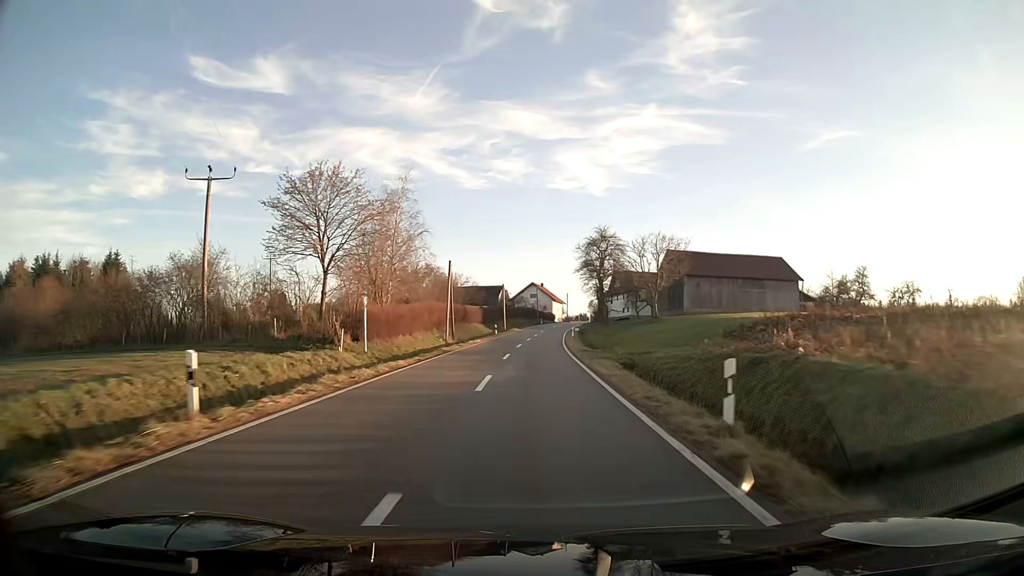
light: Day
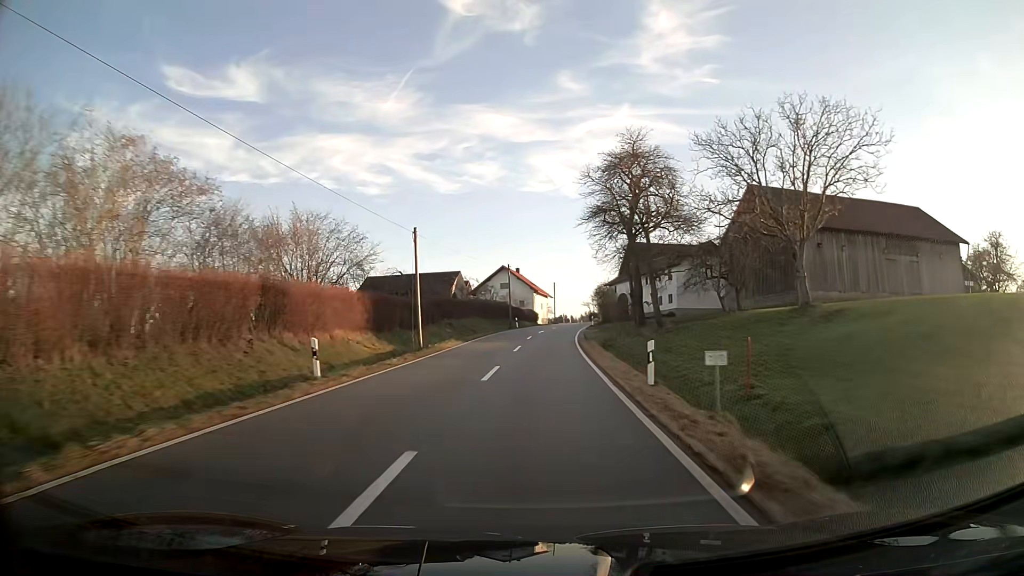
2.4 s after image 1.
(+0.8, +47.5) m; +2°
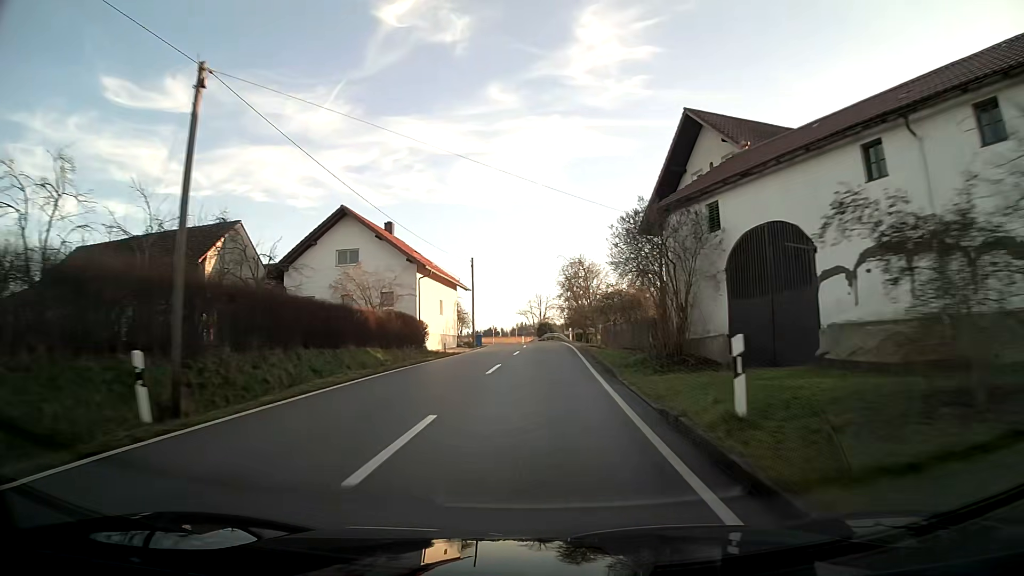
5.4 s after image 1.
(+2.7, +57.7) m; +6°
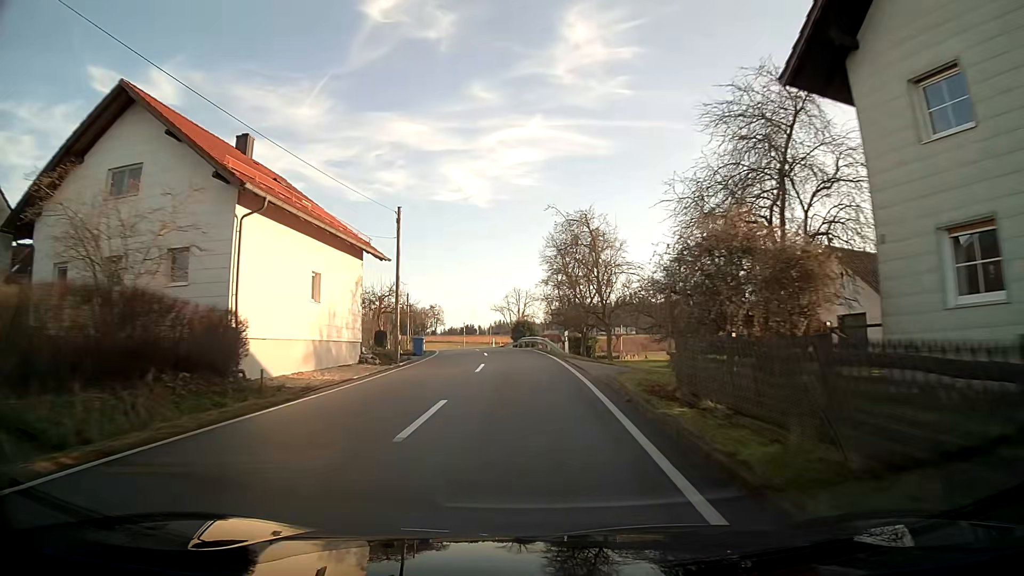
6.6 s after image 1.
(+0.3, +21.8) m; +1°
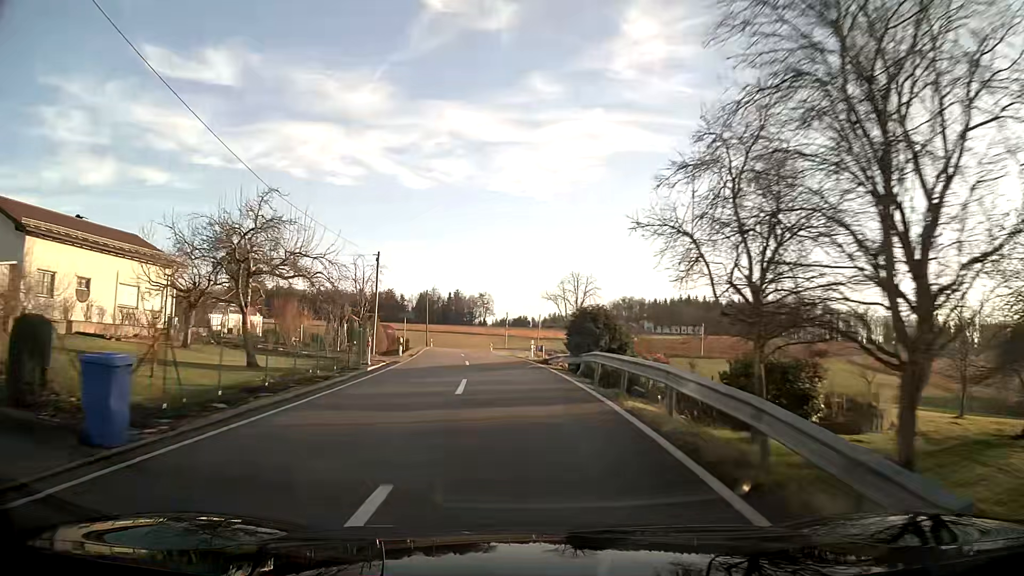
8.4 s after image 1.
(-1.1, +31.2) m; -5°
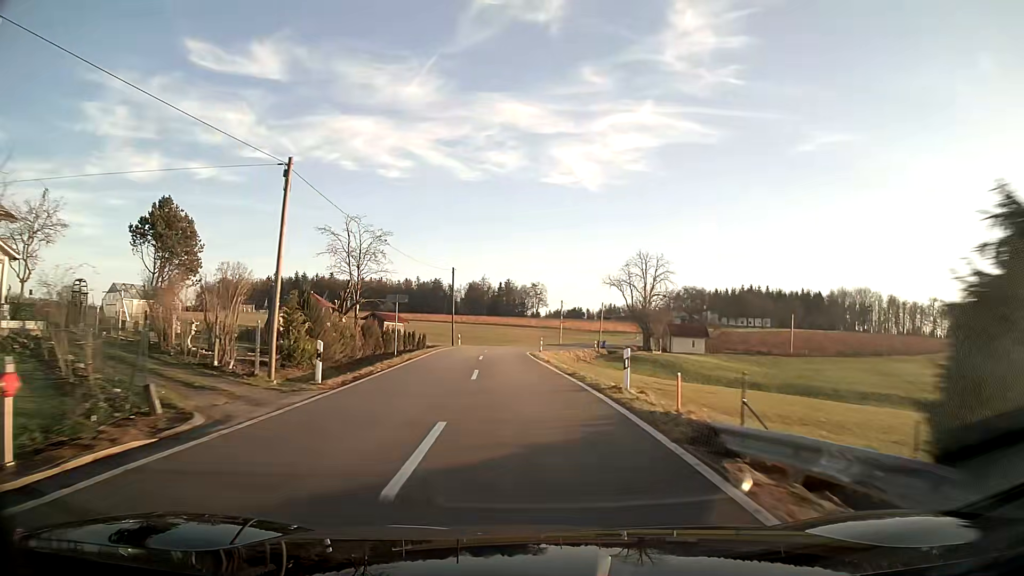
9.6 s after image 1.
(-0.8, +20.6) m; -4°
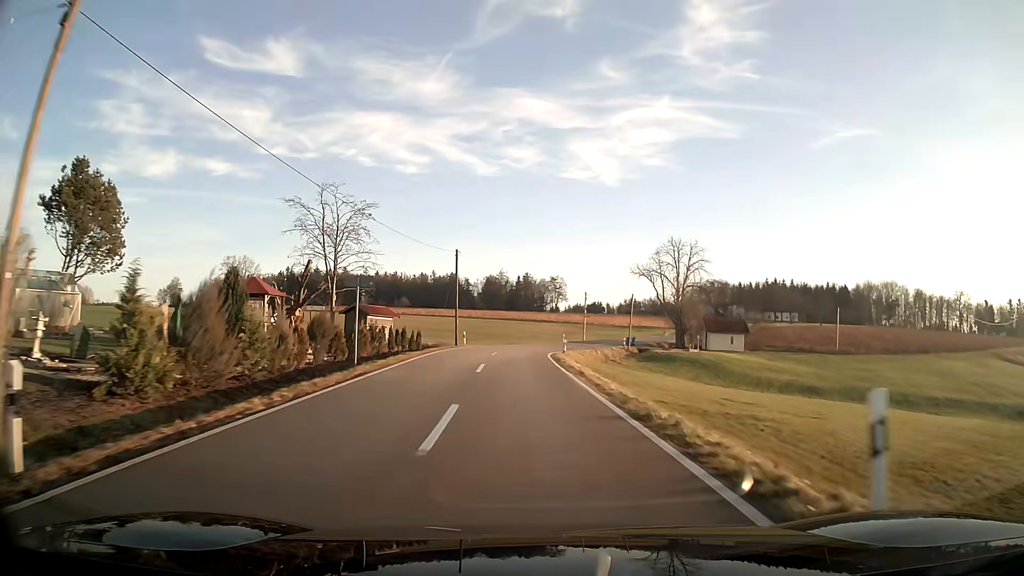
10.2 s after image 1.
(-0.2, +10.5) m; -1°
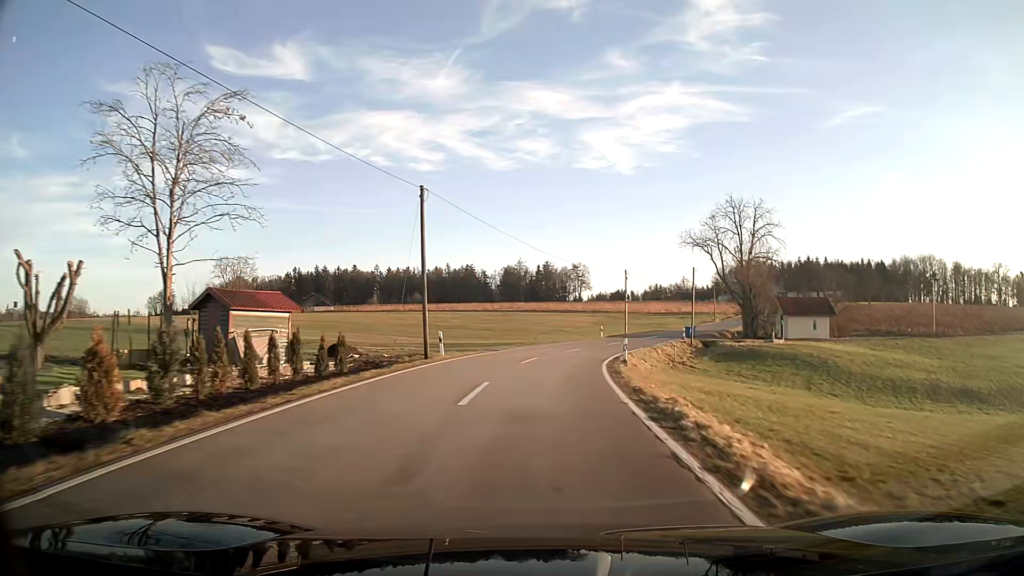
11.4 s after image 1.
(-0.3, +20.7) m; -1°
(0, +10) (+1, +20) (+2, +30) (+4, +40) (+7, +49) (+11, +59) (+15, +67) (+20, +76) (+25, +85) (+29, +94) m
